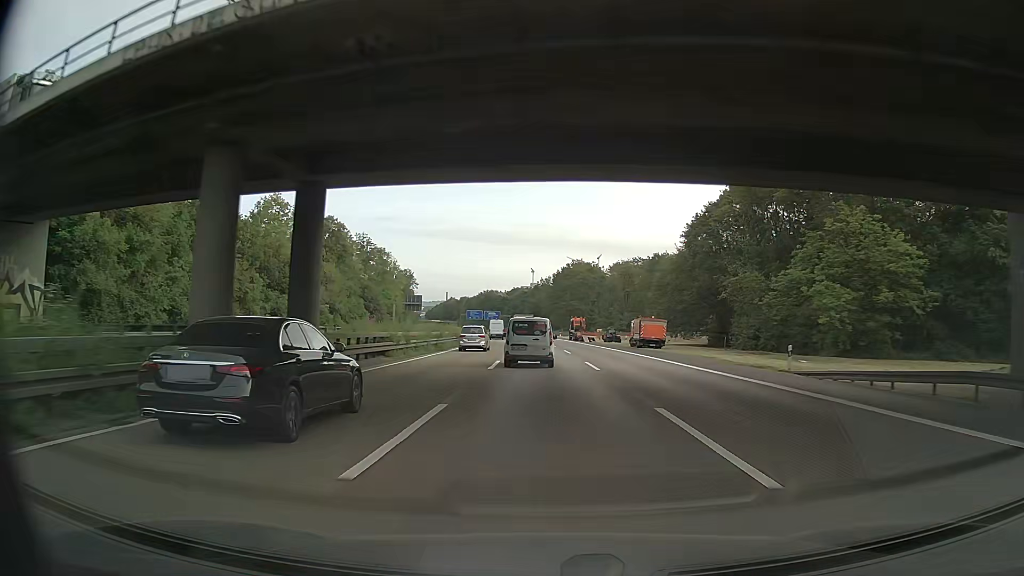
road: motorway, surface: asphalt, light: Day
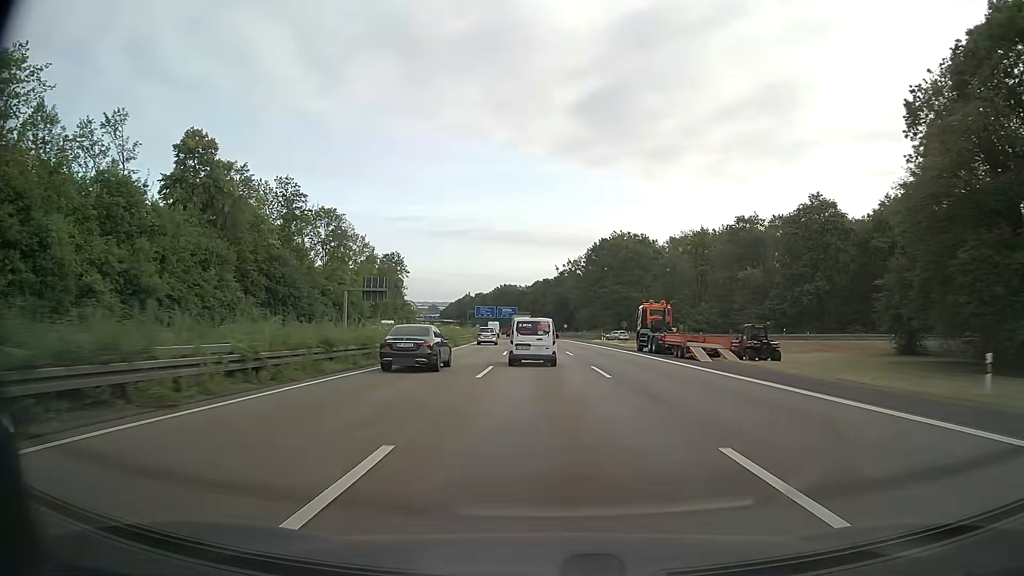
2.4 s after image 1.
(-0.8, +57.4) m; -2°
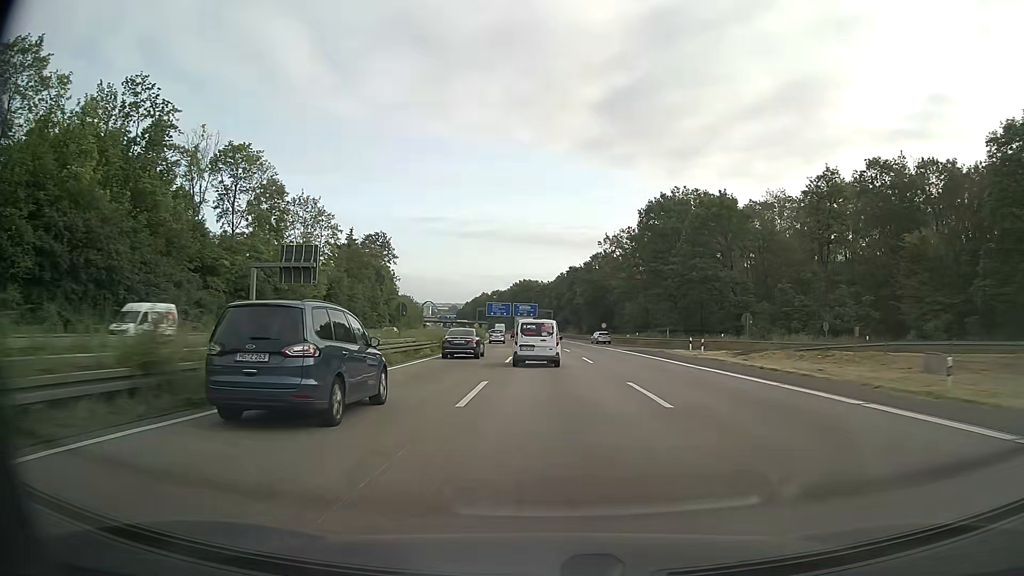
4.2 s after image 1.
(-0.8, +43.0) m; -2°
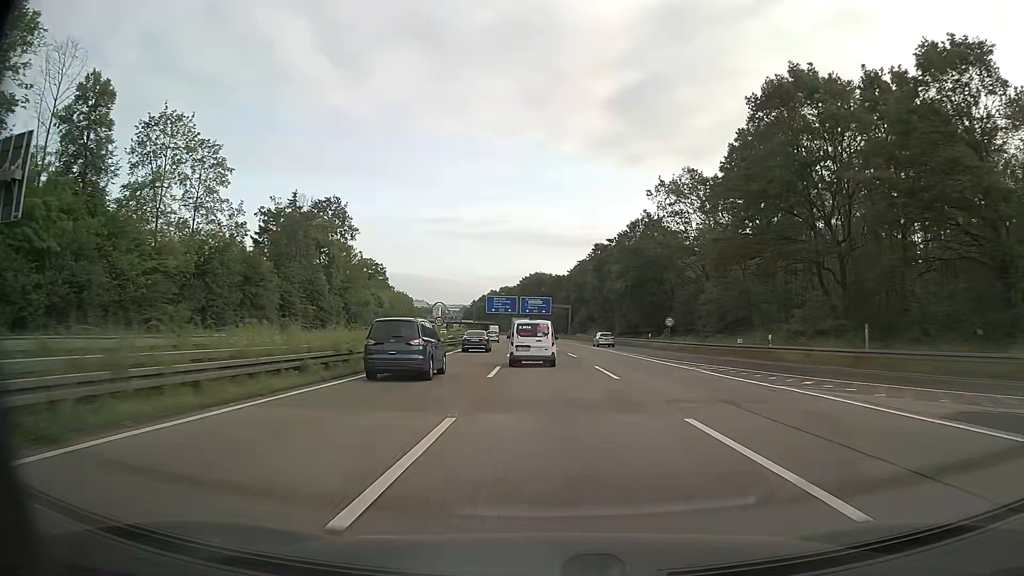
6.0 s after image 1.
(-0.4, +43.0) m; -1°
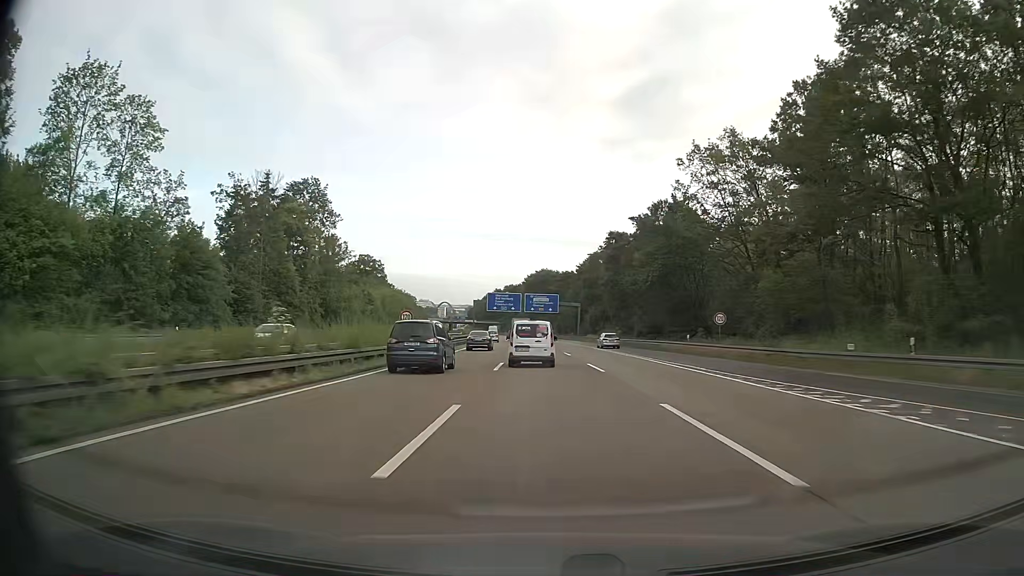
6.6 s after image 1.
(-0.1, +14.3) m; -1°
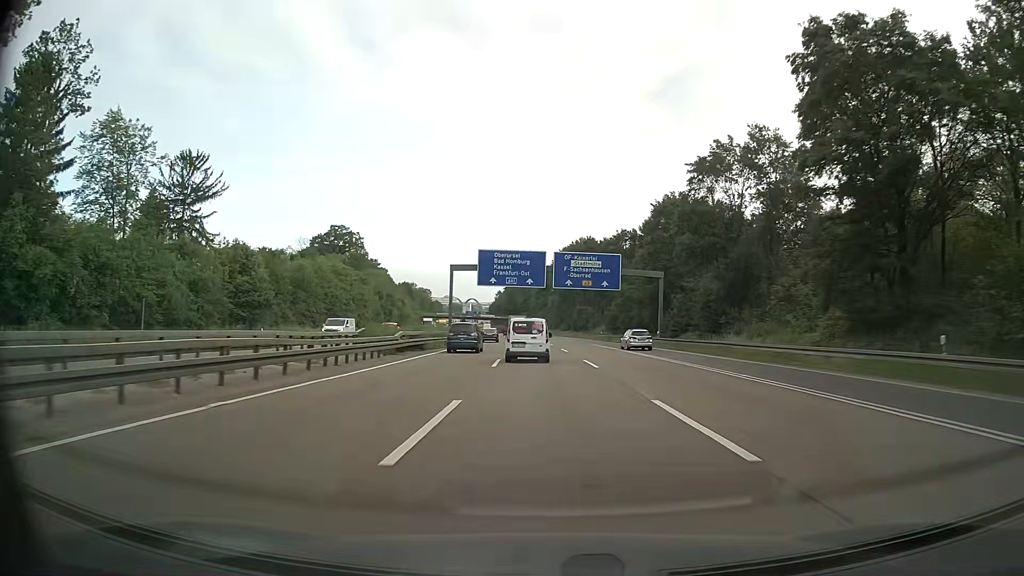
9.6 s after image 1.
(-1.7, +71.4) m; -2°
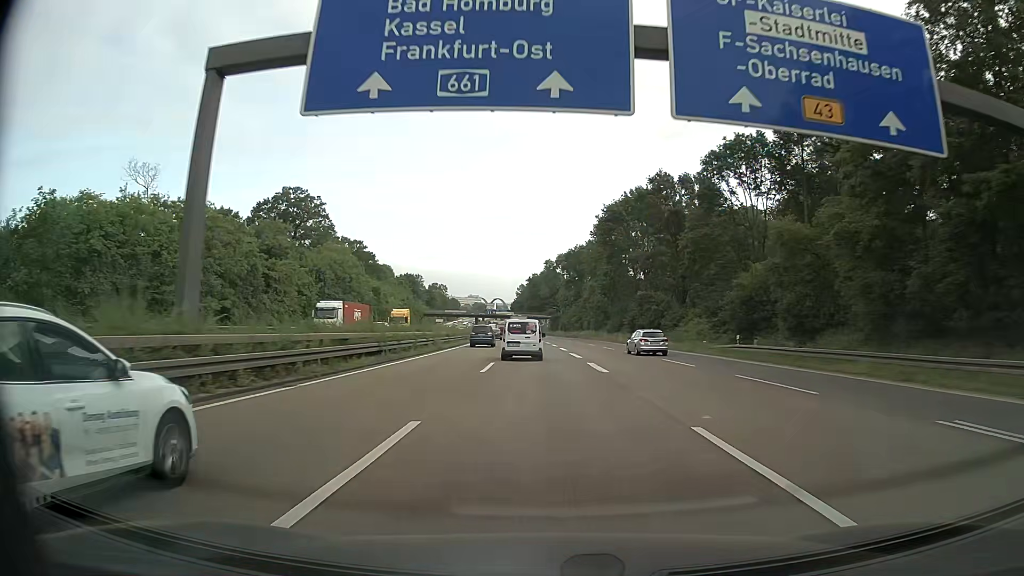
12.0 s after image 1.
(-1.4, +57.0) m; -3°
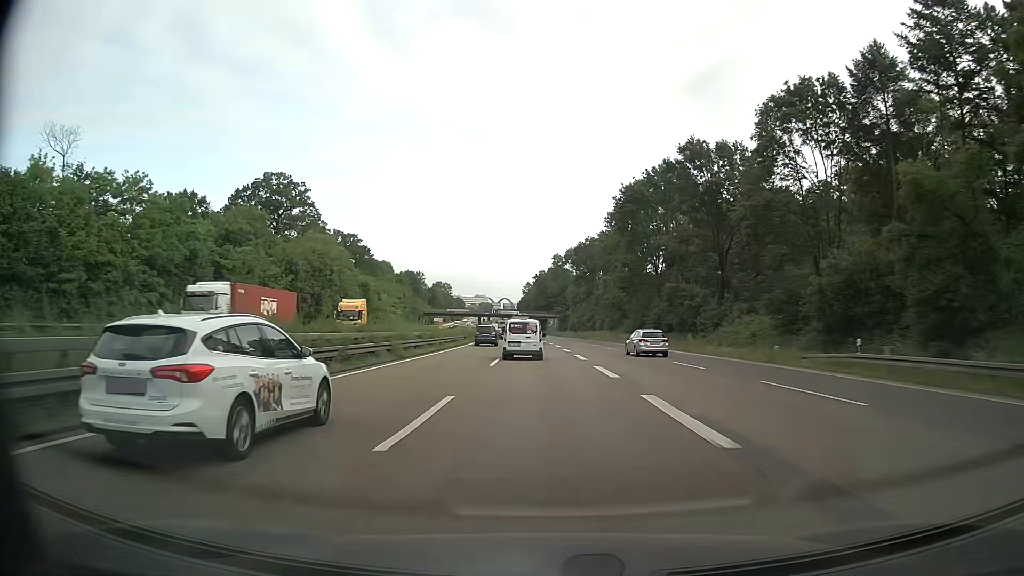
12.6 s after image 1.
(-0.1, +14.3) m; -1°
(0, +10) (0, +20) (0, +30) (0, +40) (-1, +50) (-1, +60) (-1, +70) (-2, +80) (-2, +90) (-3, +100) m
